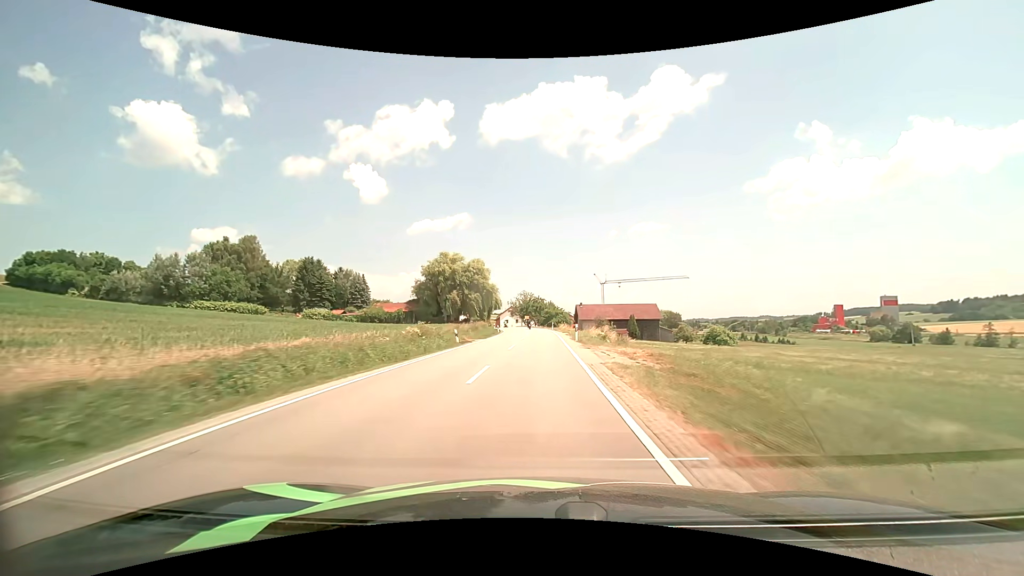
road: secondary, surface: asphalt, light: Day
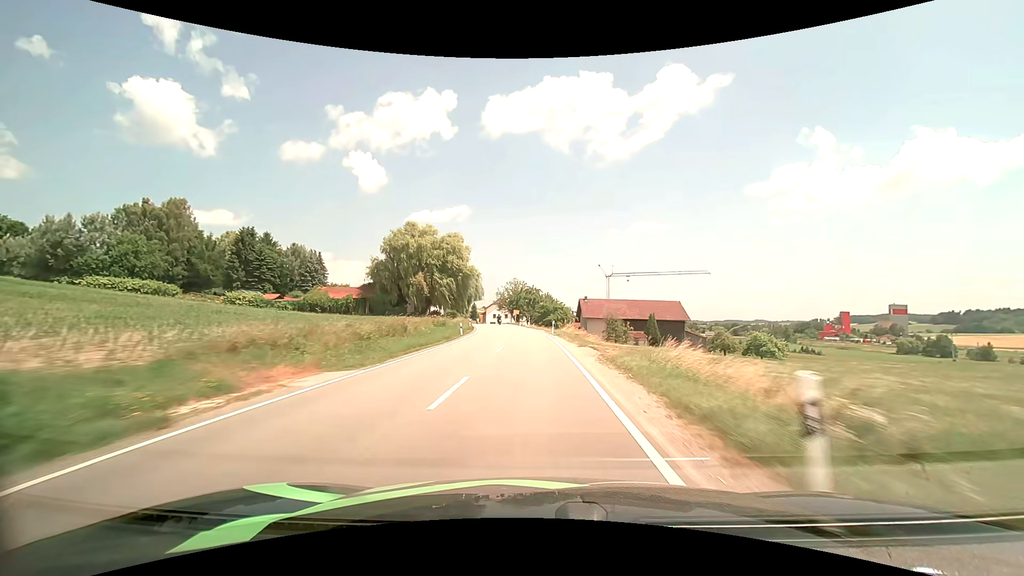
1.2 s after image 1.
(+0.3, +26.9) m; +1°
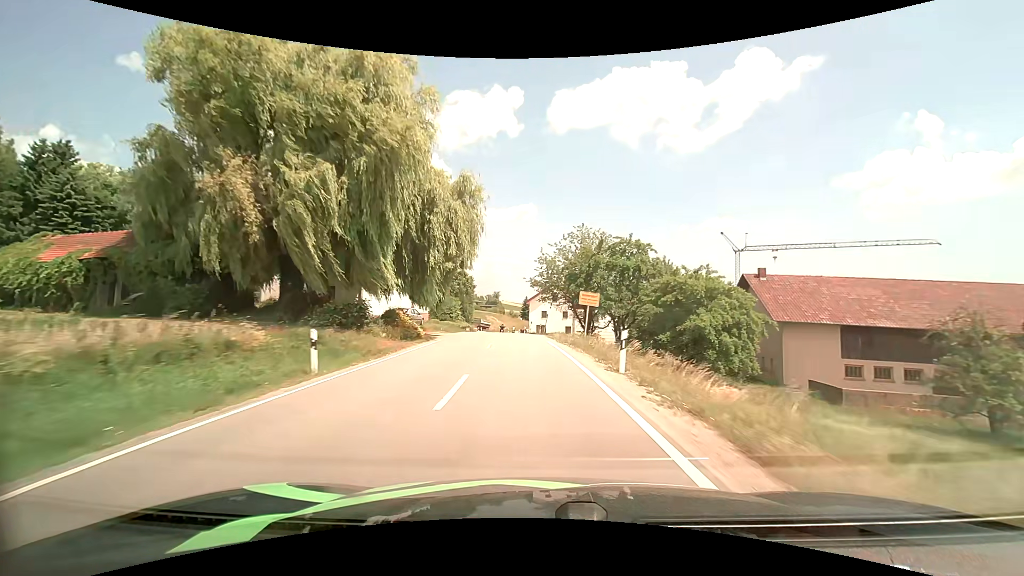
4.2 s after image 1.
(-2.7, +60.2) m; -7°
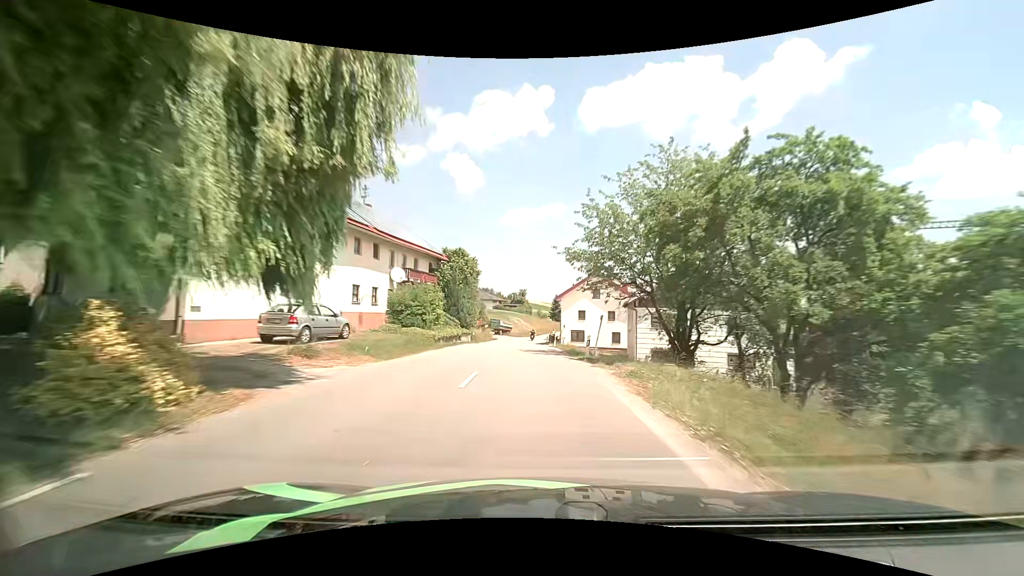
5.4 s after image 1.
(-0.6, +21.5) m; -3°
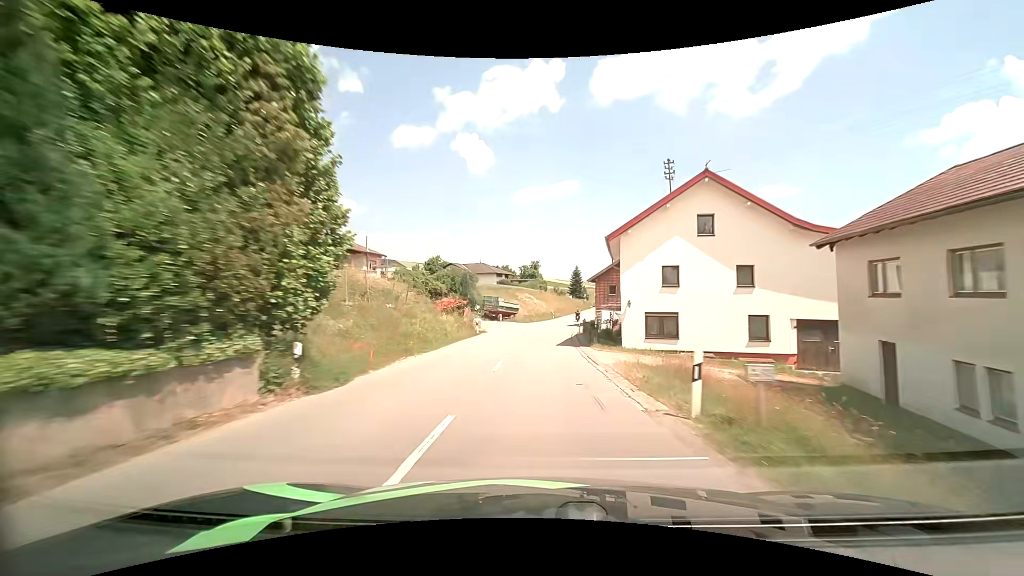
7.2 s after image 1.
(-1.1, +32.8) m; -2°
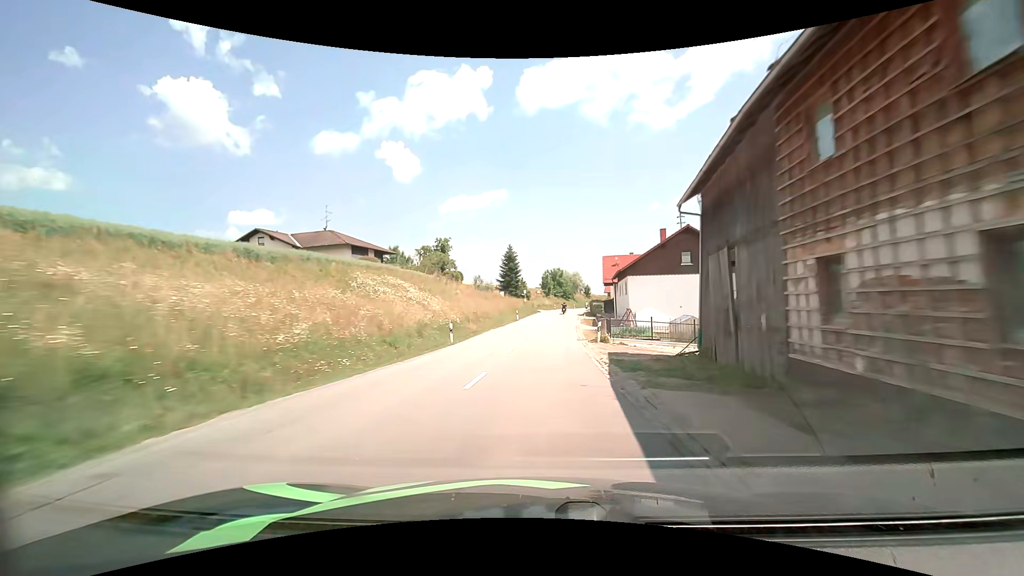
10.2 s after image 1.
(+3.0, +58.1) m; +8°
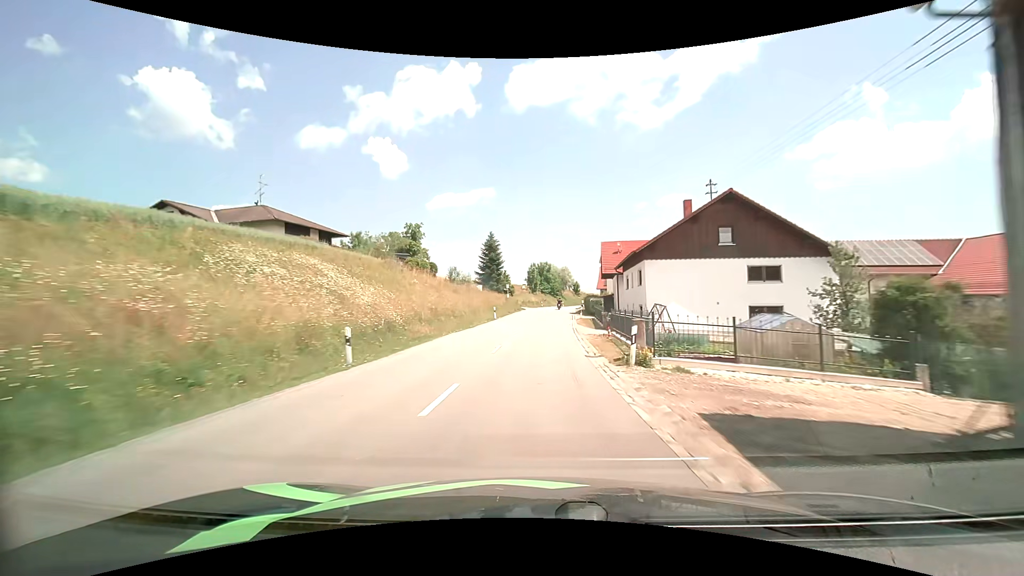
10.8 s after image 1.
(+0.2, +11.9) m; +2°
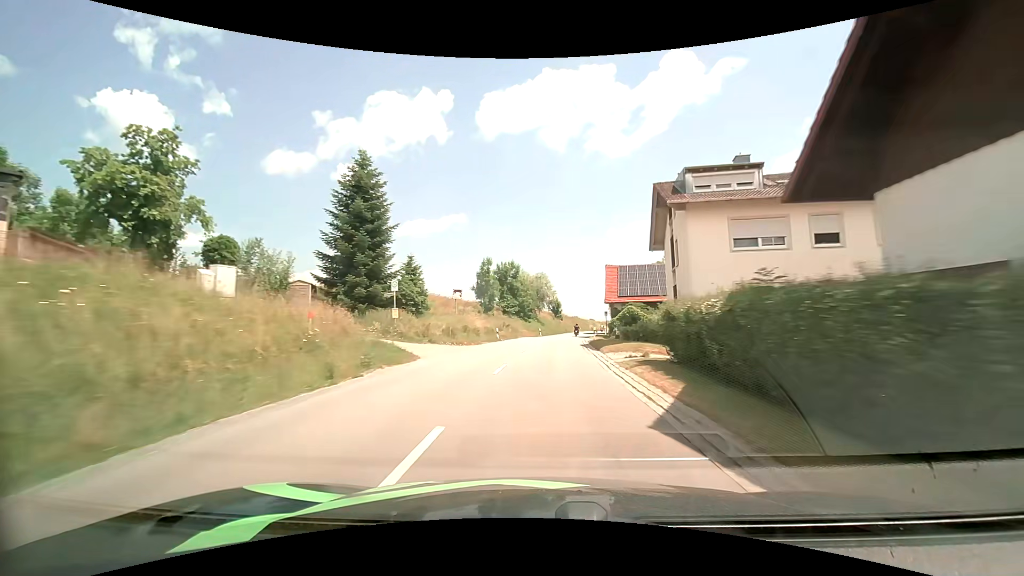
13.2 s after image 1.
(+1.4, +48.6) m; +3°
(0, +10) (0, +20) (+1, +30) (+2, +40) (+3, +50) (+4, +60) (+5, +70) (+7, +80) (+9, +89) (+11, +99) m
